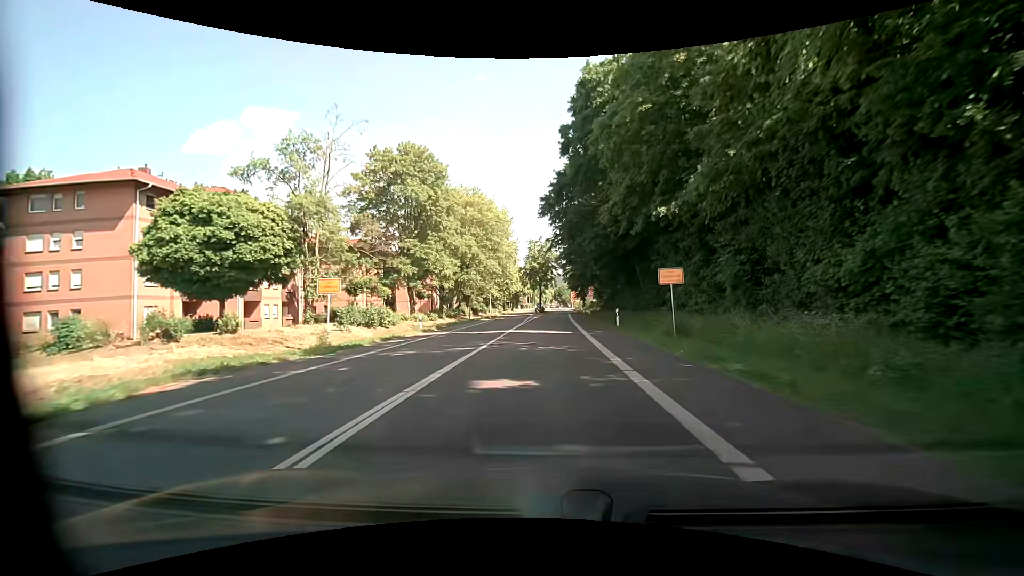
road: tertiary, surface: asphalt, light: Day
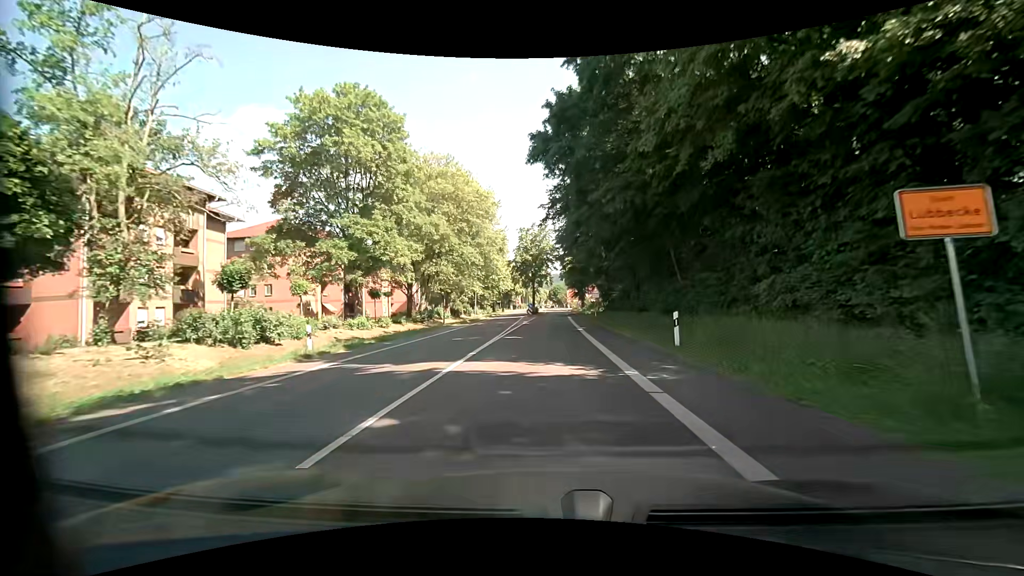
(+0.1, +14.4) m; 0°
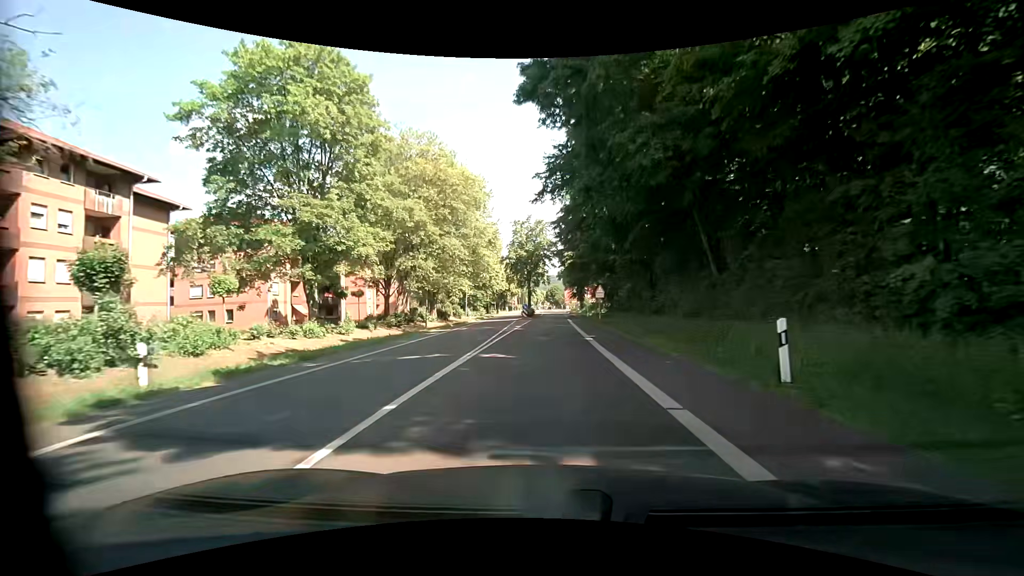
(0.0, +7.1) m; 0°
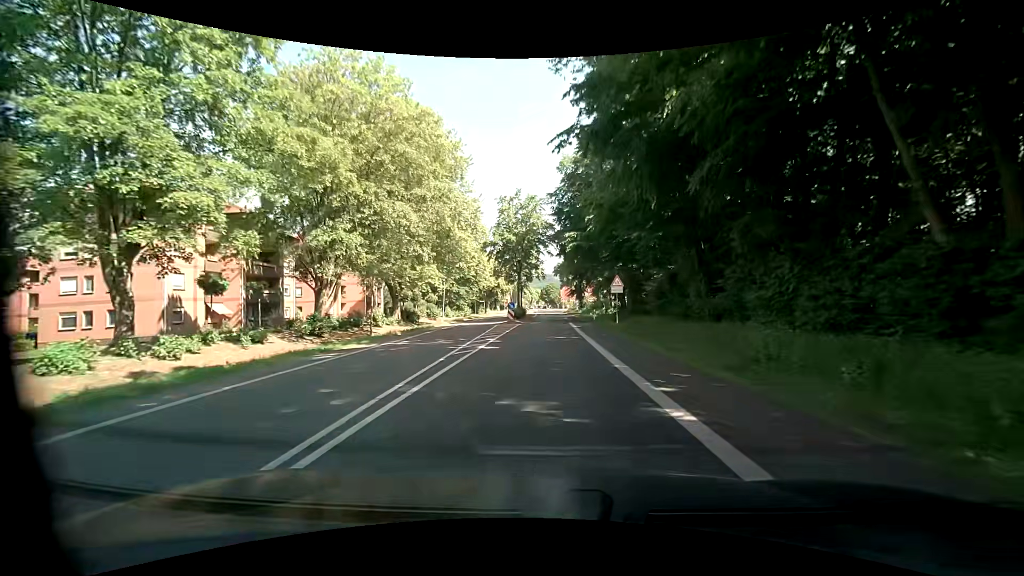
(+0.2, +14.3) m; +1°
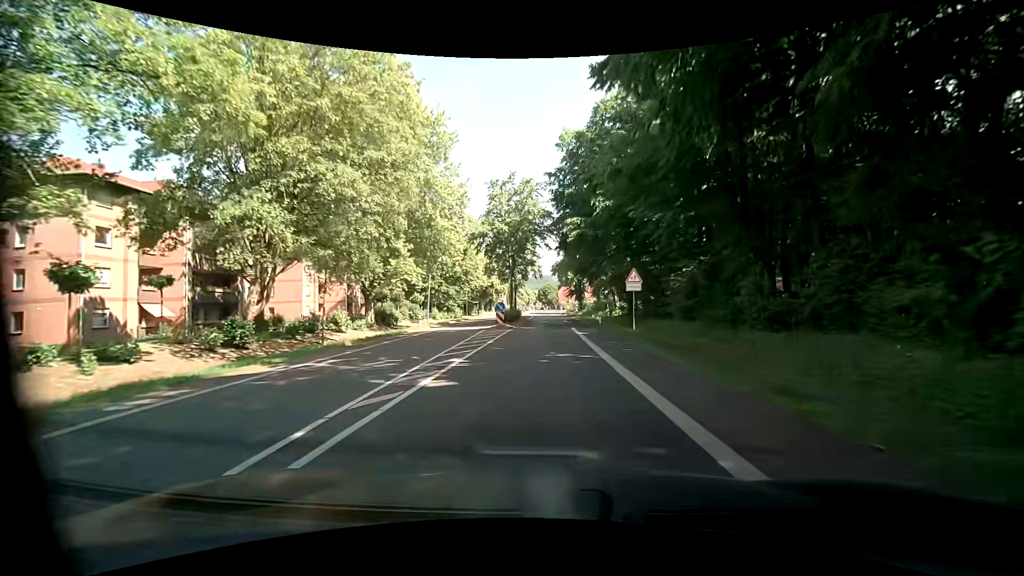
(0.0, +7.1) m; 0°
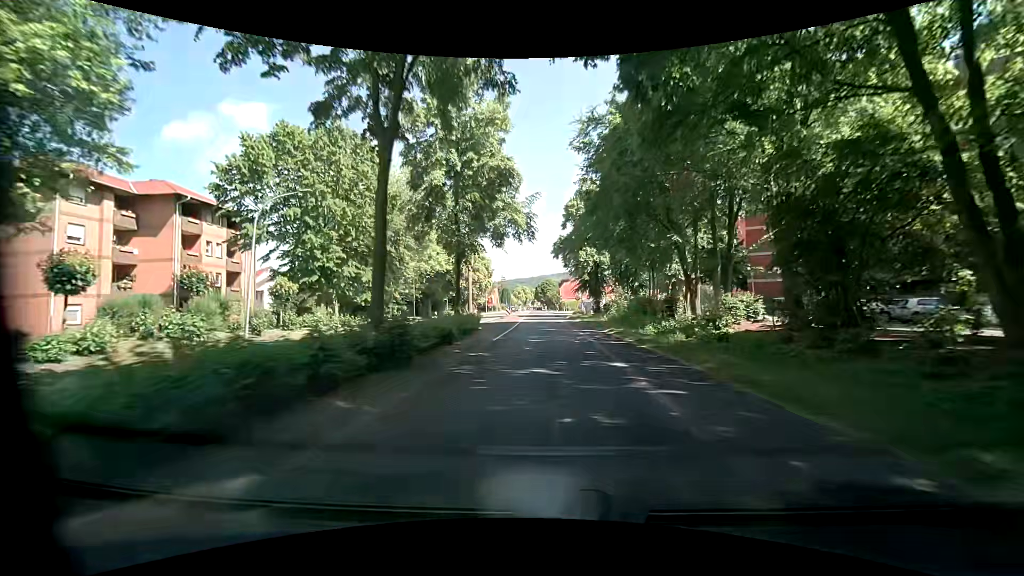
(0.0, +35.8) m; 0°
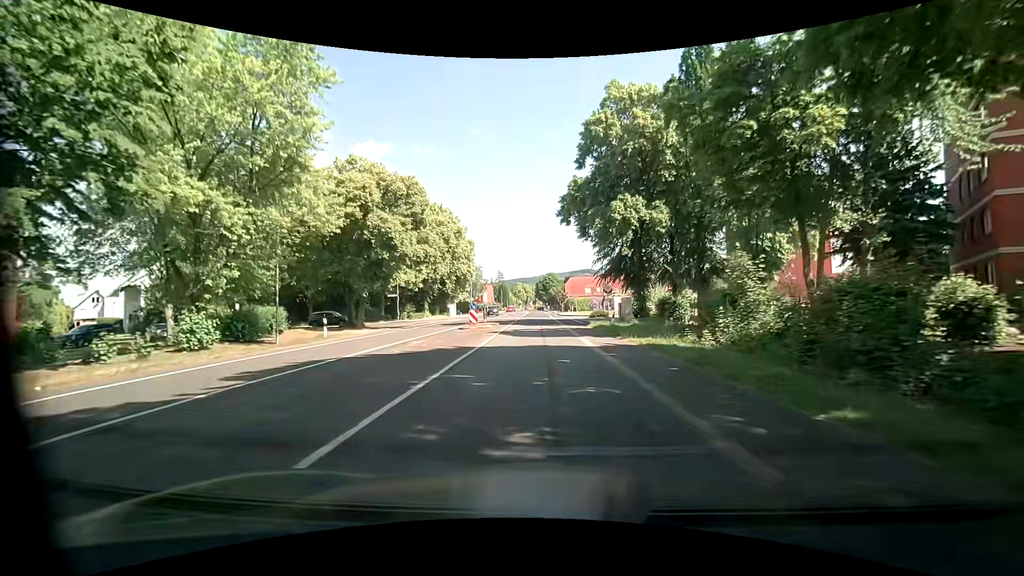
(0.0, +29.1) m; -1°
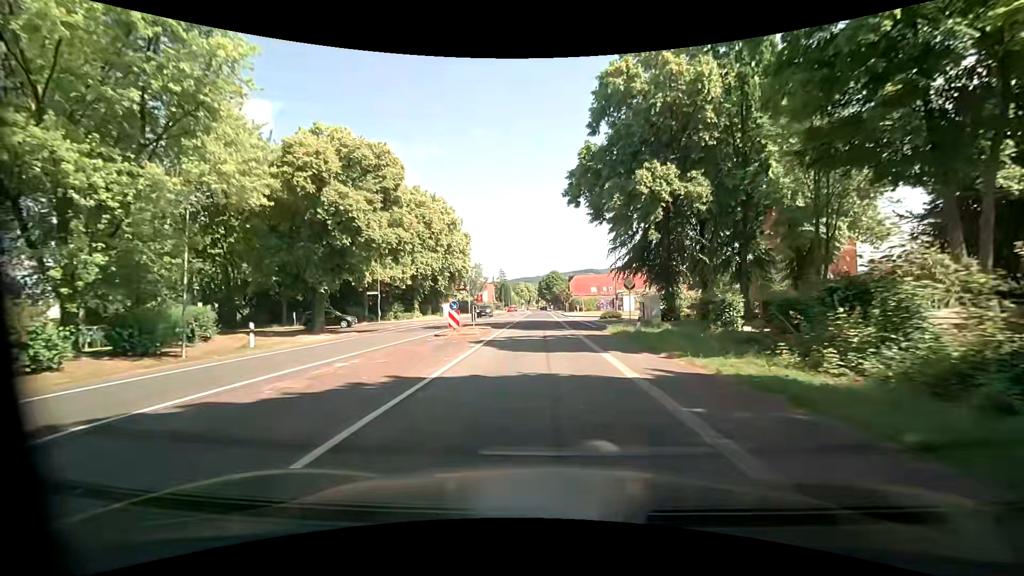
(+0.1, +7.4) m; 0°
(0, +10) (0, +20) (0, +30) (0, +40) (0, +50) (-1, +60) (-1, +70) (-1, +80) (-1, +90) (-1, +100) m
